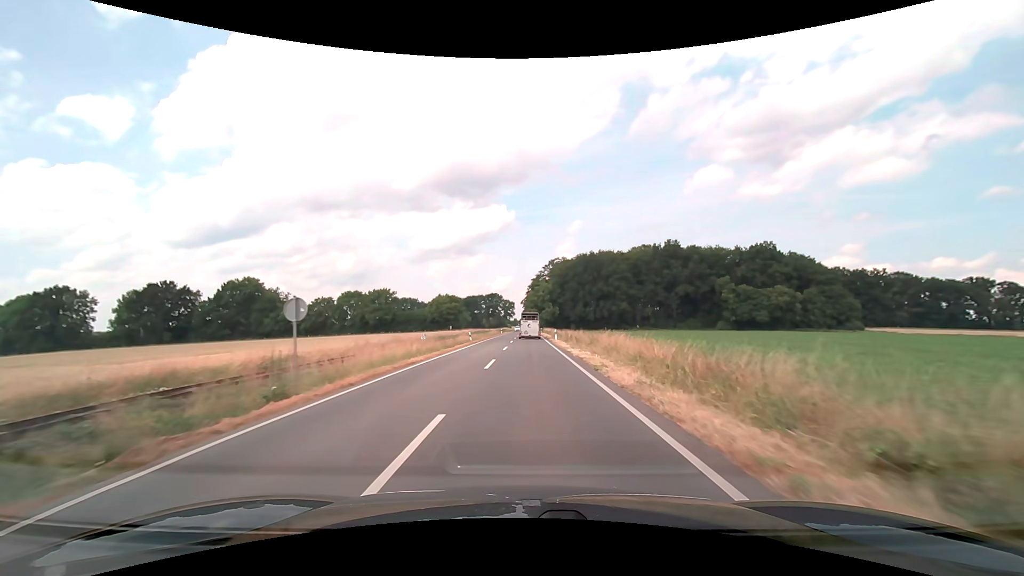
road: secondary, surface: asphalt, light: Day
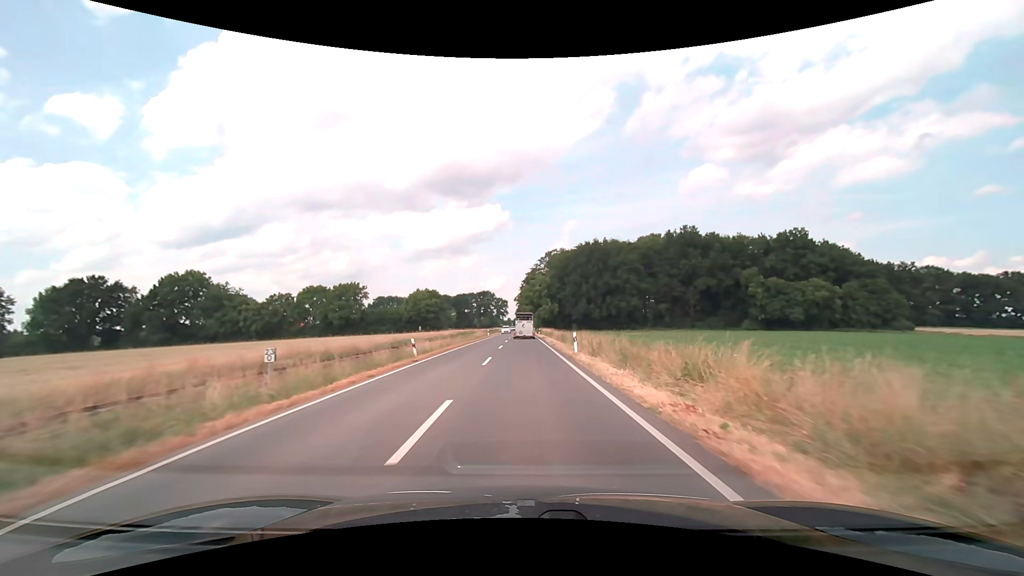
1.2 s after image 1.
(+0.1, +22.5) m; +1°
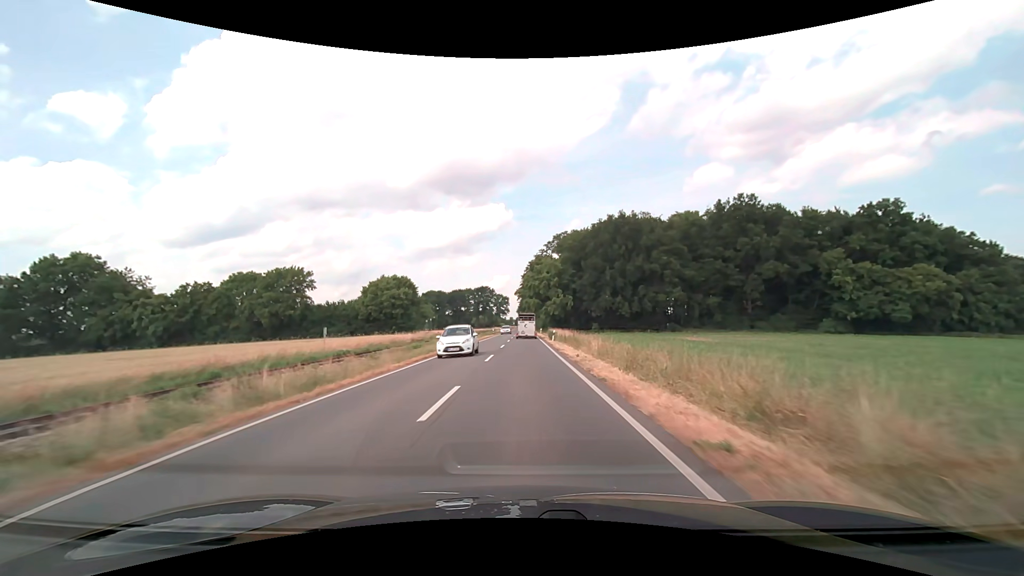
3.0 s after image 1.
(0.0, +33.8) m; 0°
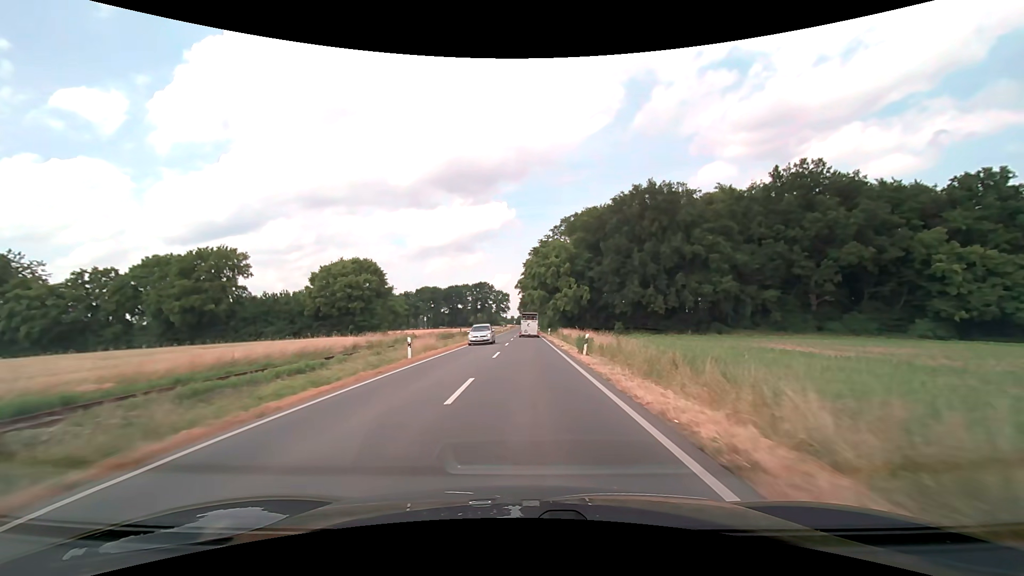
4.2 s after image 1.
(-0.1, +22.6) m; 0°
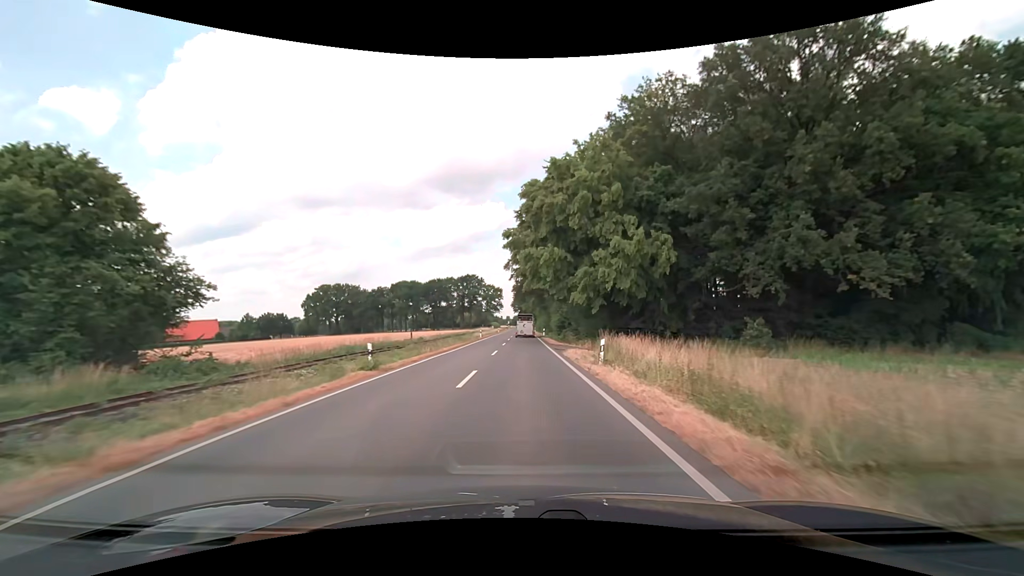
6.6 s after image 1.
(+0.3, +45.5) m; 0°
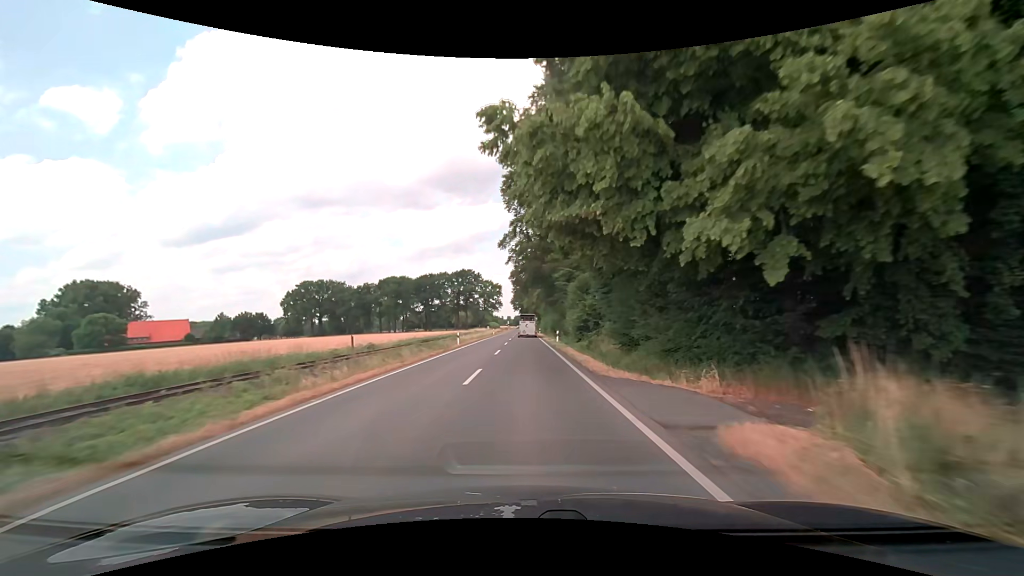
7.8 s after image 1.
(-0.1, +23.3) m; 0°
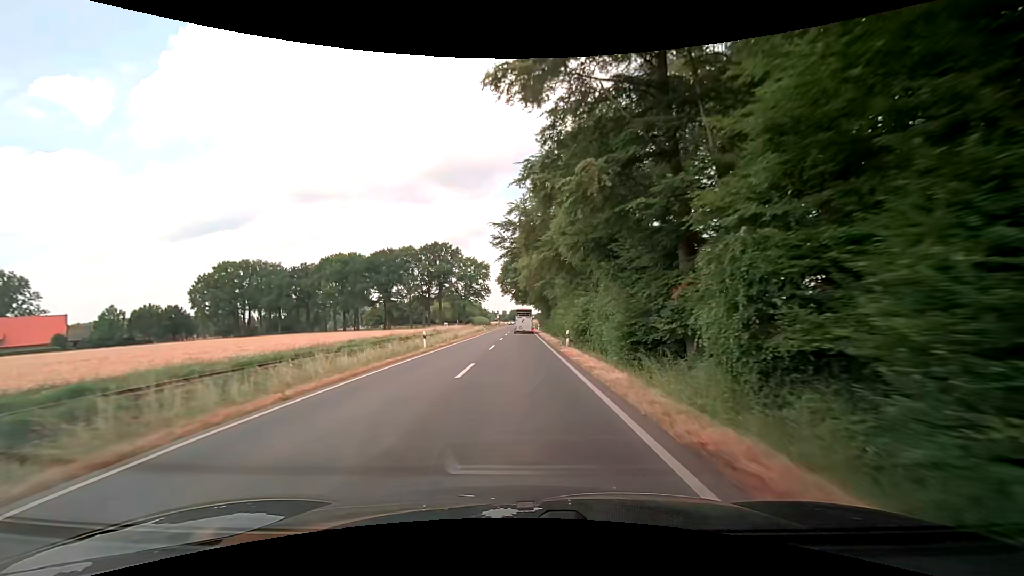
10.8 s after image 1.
(+0.1, +59.5) m; +1°
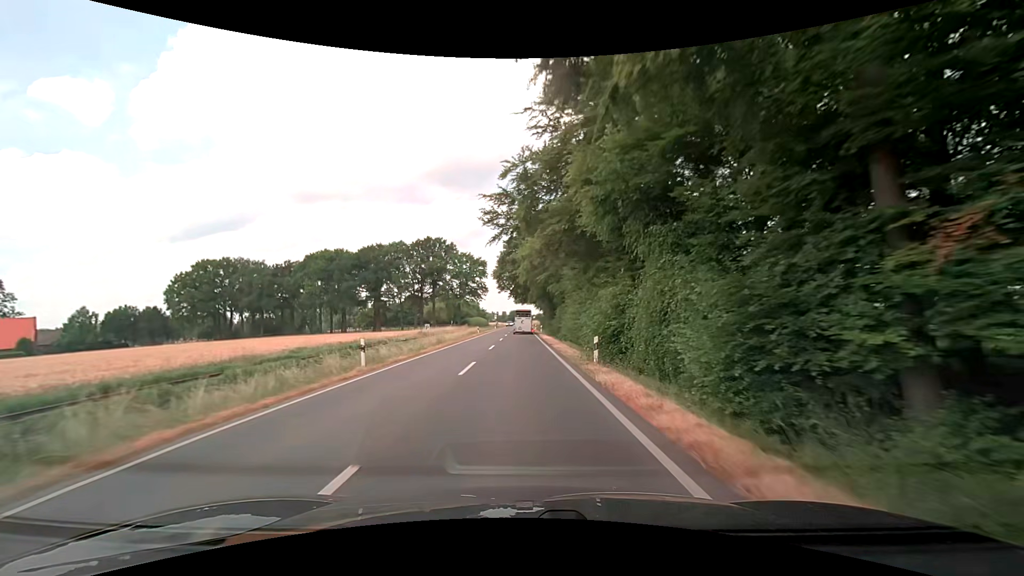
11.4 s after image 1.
(0.0, +10.9) m; 0°
(0, +10) (0, +20) (0, +30) (0, +40) (0, +50) (0, +60) (0, +70) (0, +80) (0, +90) (0, +100) m
